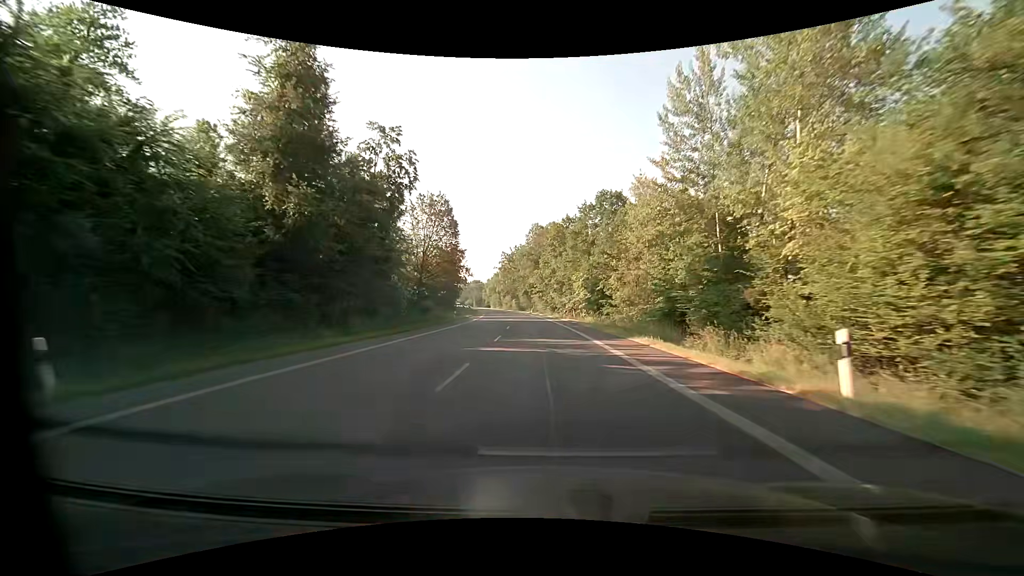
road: primary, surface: asphalt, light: Day
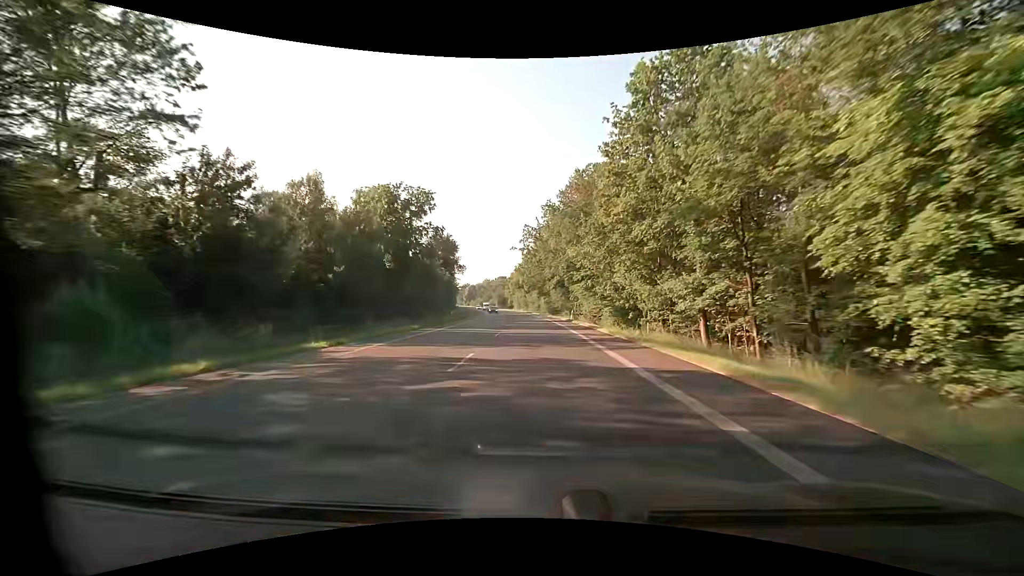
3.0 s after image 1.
(-2.0, +56.3) m; -4°
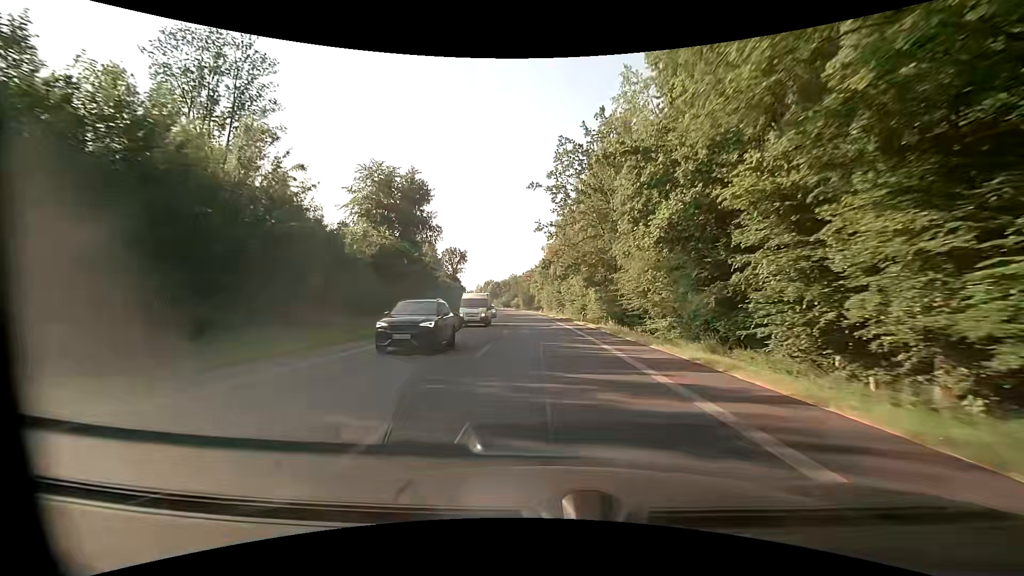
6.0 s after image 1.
(-2.1, +56.2) m; -4°
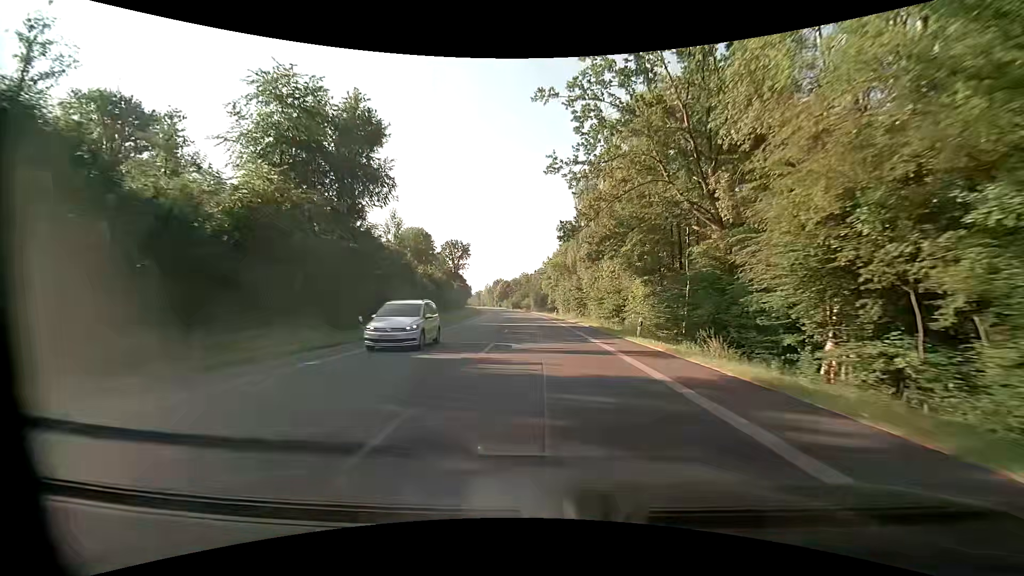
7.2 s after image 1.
(-0.4, +22.5) m; -2°
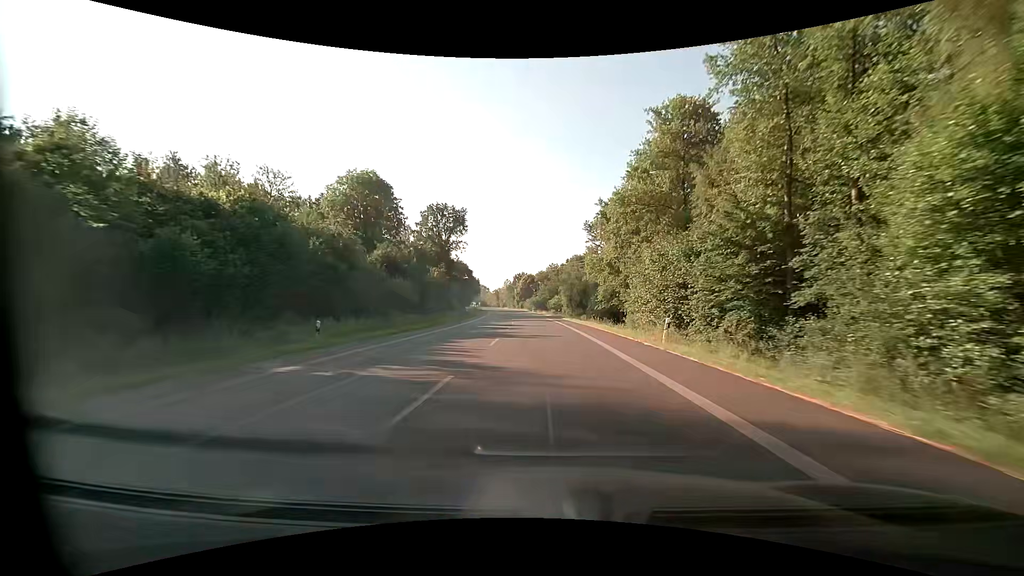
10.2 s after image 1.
(-1.6, +56.2) m; -3°
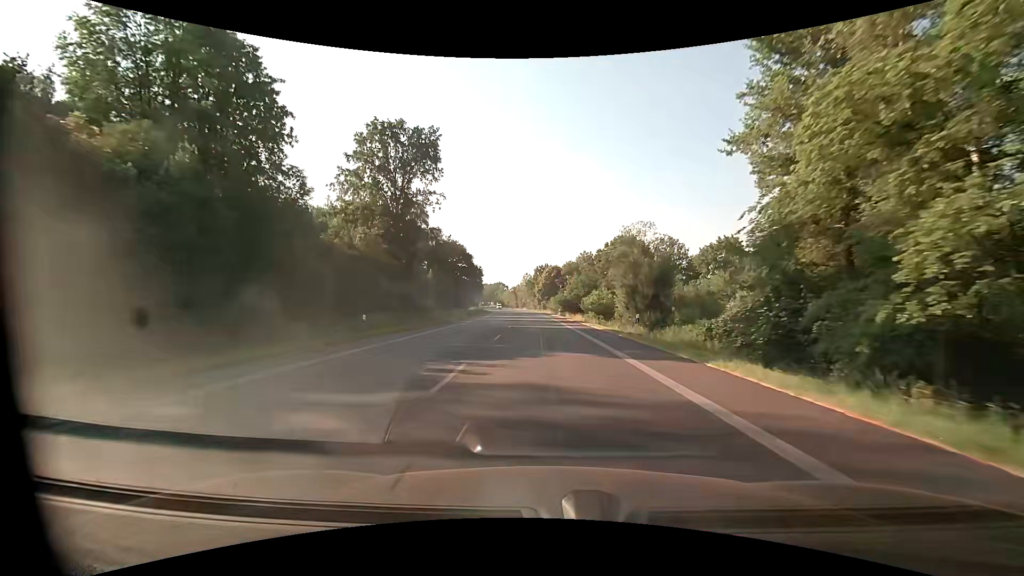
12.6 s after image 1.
(-1.1, +45.0) m; -3°
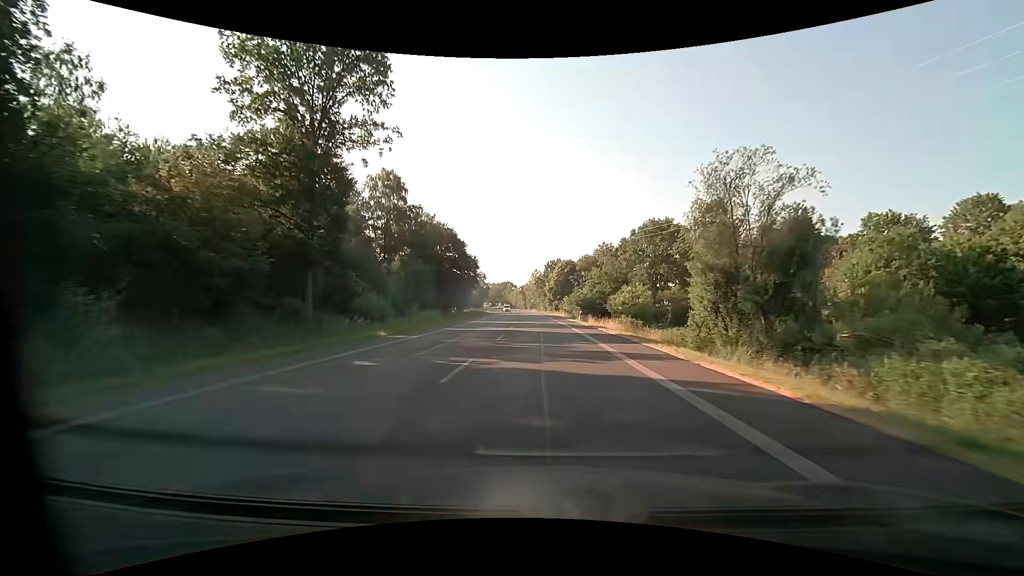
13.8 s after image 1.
(-0.2, +22.5) m; -1°
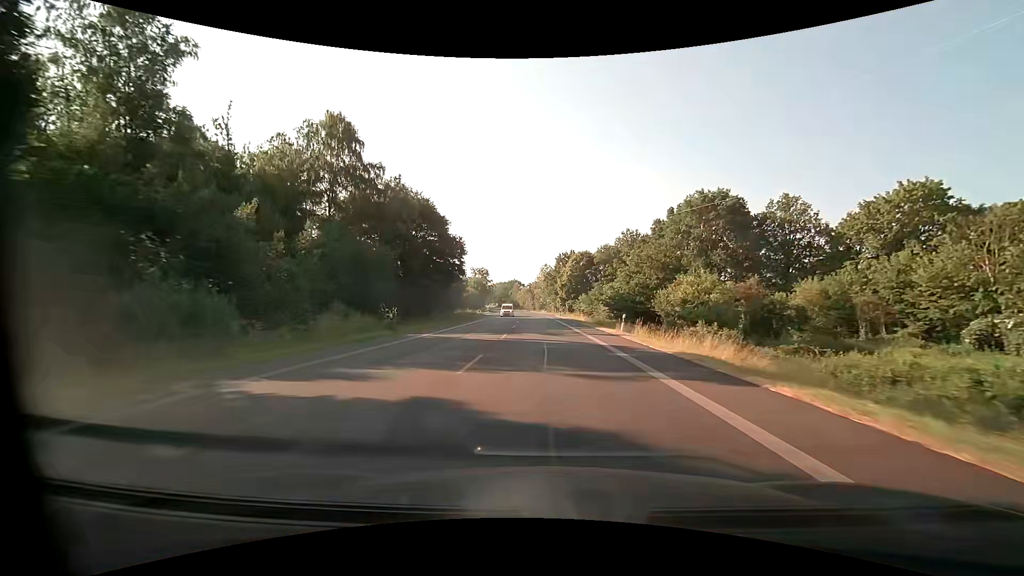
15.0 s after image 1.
(-0.2, +22.5) m; -1°
(0, +10) (0, +20) (0, +30) (0, +40) (-1, +50) (-1, +60) (-1, +70) (-2, +80) (-3, +90) (-3, +100) m
